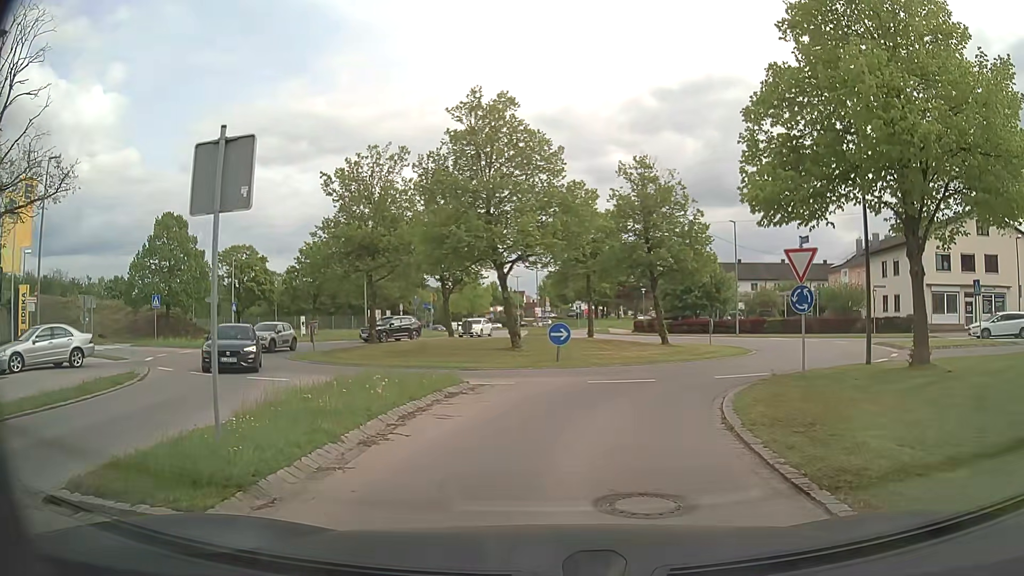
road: residential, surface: asphalt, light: Day
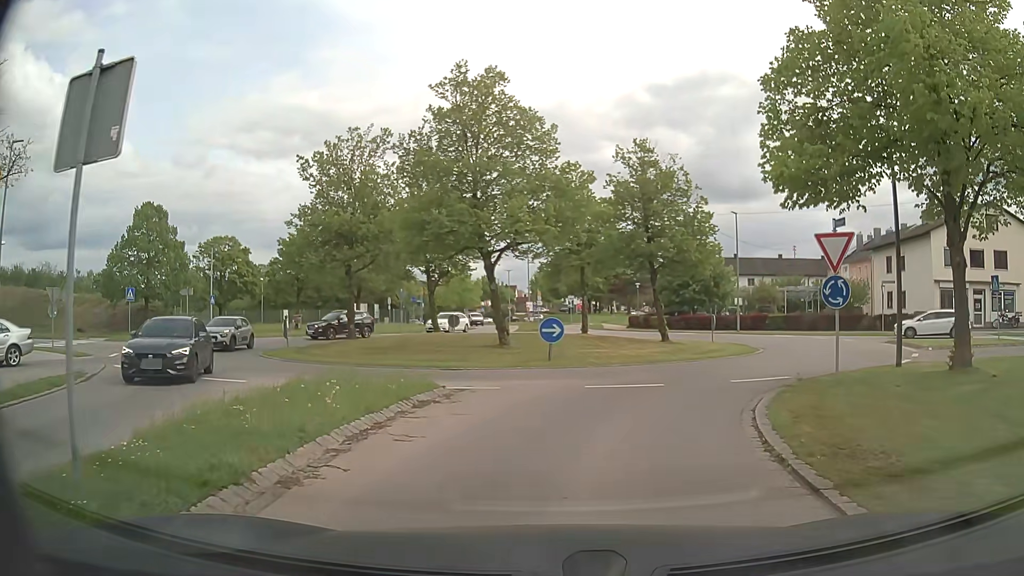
(0.0, +2.2) m; 0°
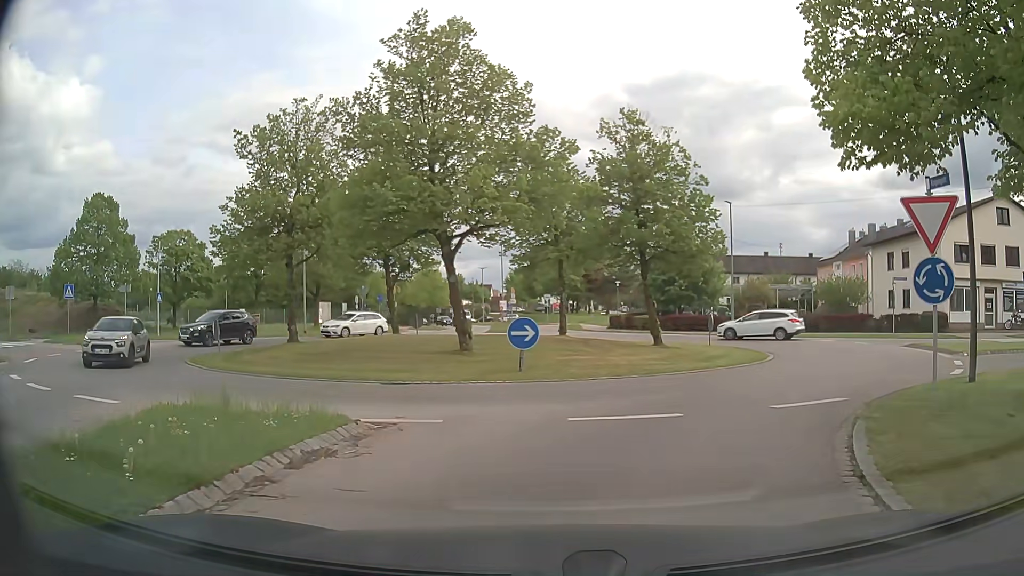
(+0.1, +4.1) m; +2°
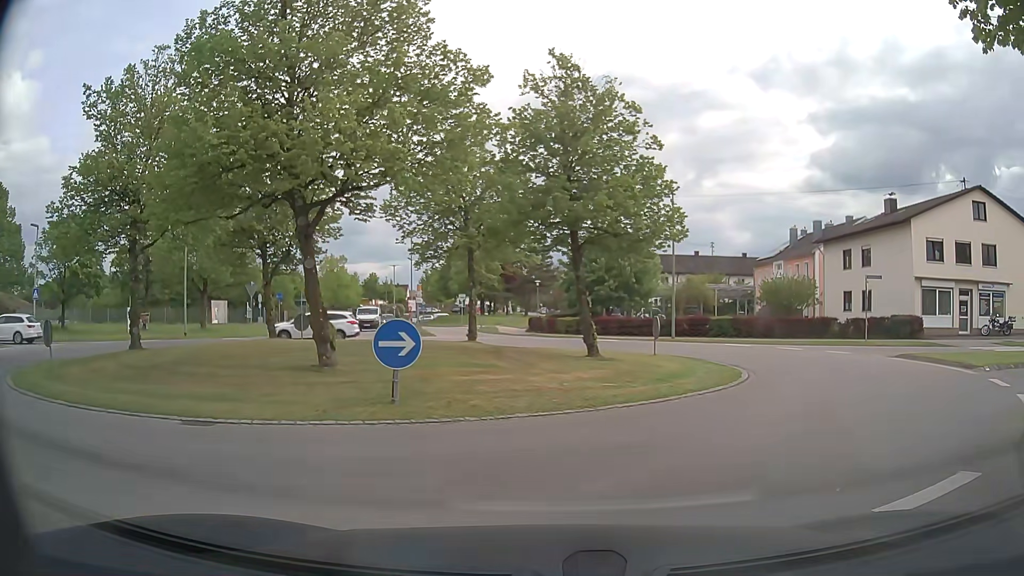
(+0.3, +5.5) m; +7°
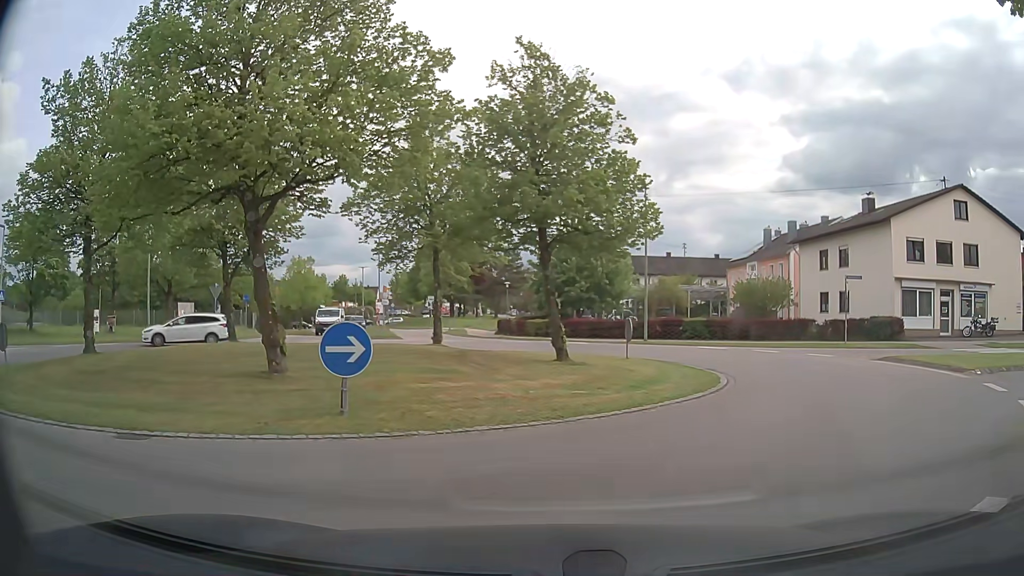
(0.0, +1.0) m; +1°
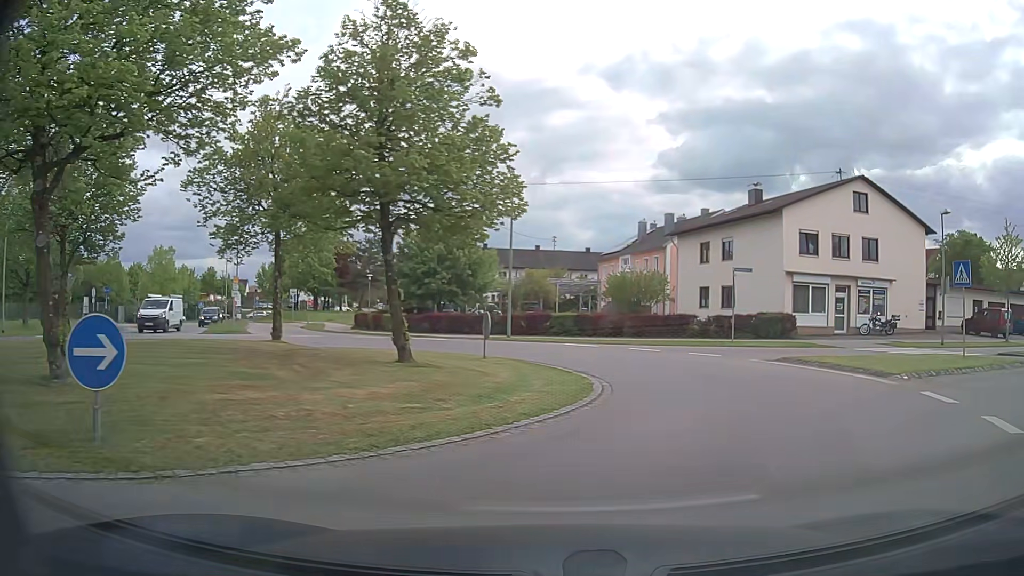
(+0.3, +2.9) m; +12°
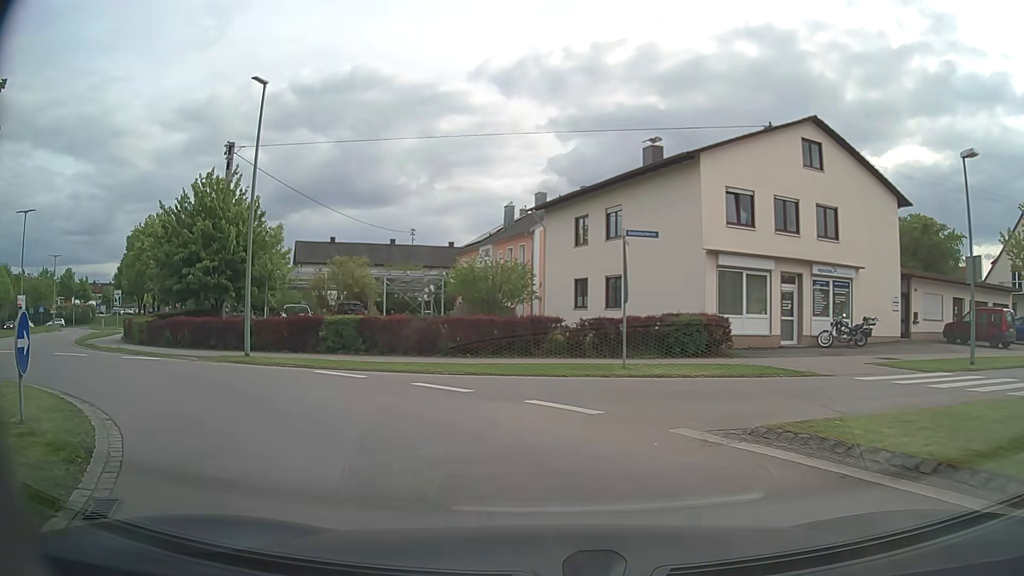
(+3.1, +12.7) m; +10°
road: tertiary
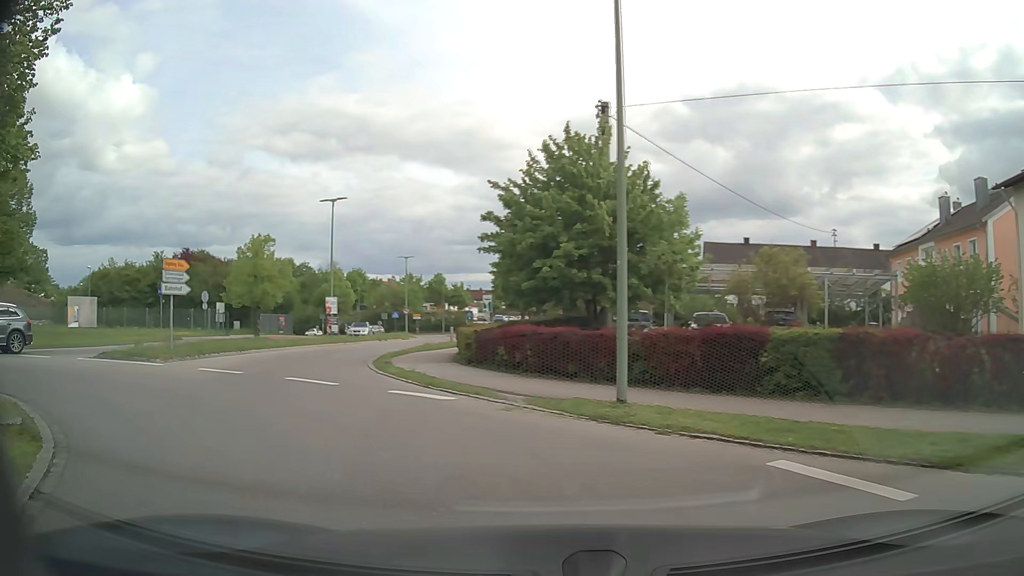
(-2.4, +8.6) m; -35°
